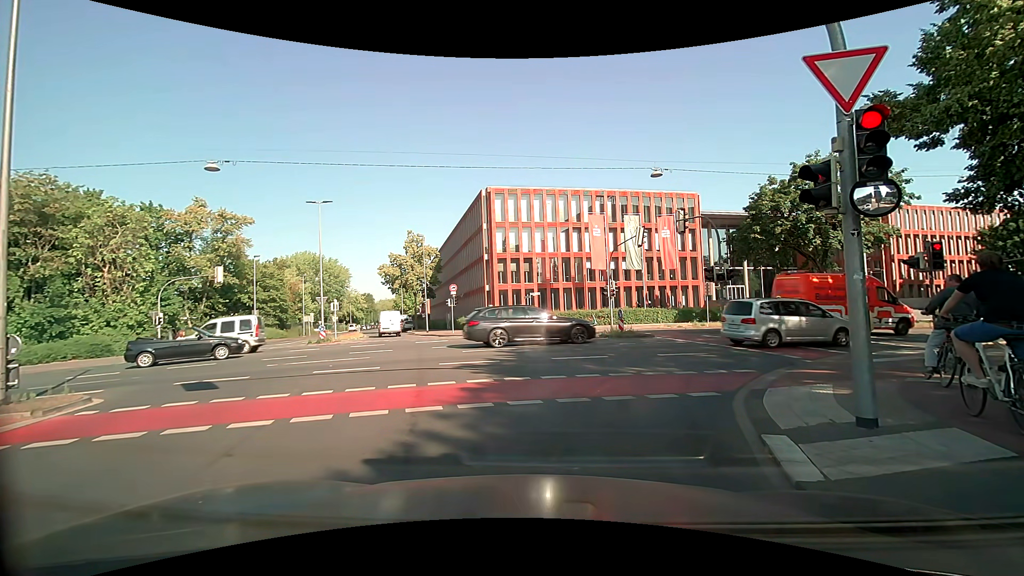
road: secondary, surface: asphalt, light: Day
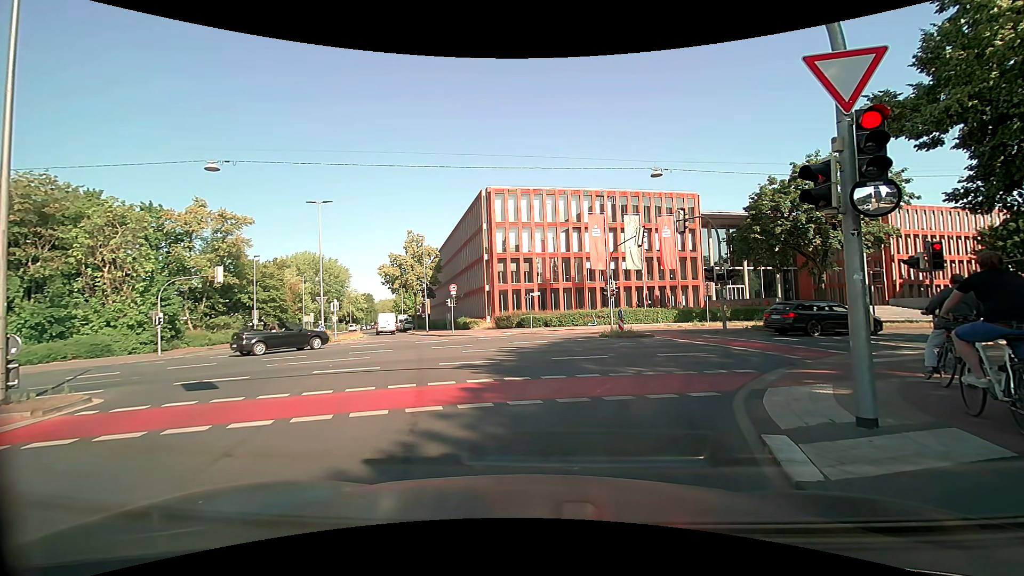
(0.0, 0.0) m; 0°
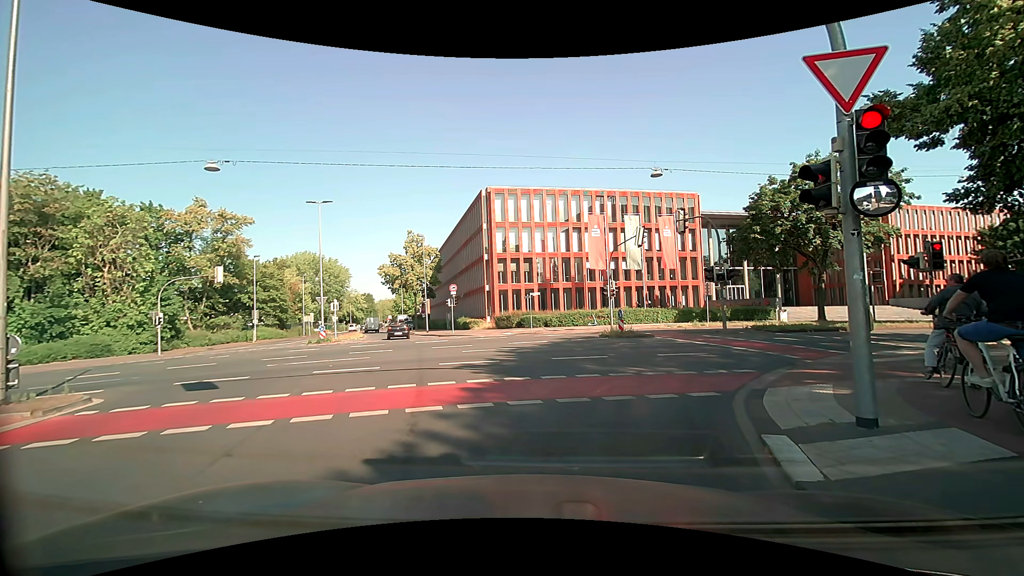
(0.0, 0.0) m; 0°
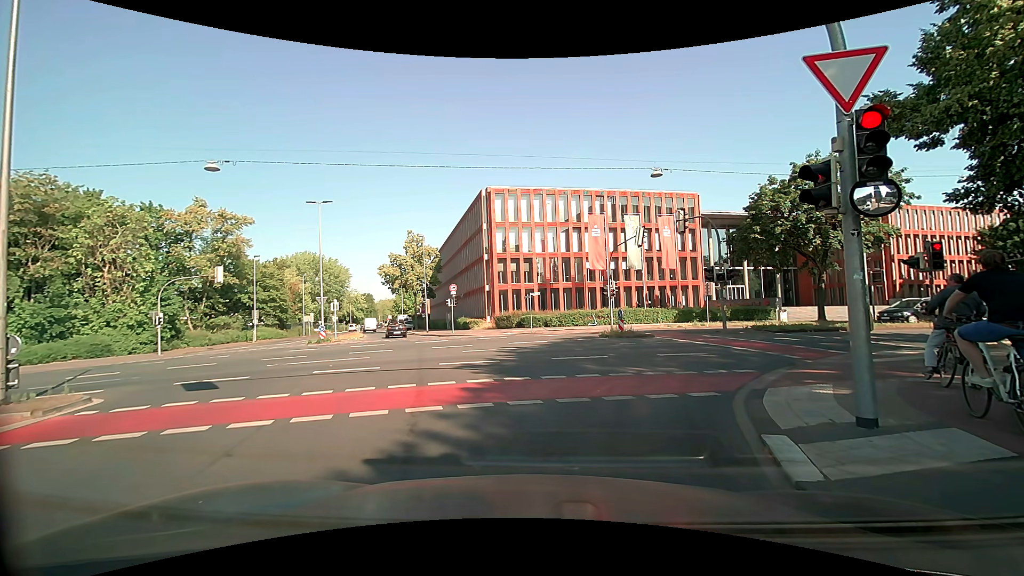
(0.0, 0.0) m; 0°
(-1, +10) (-4, +20) (-7, +29) (-10, +38) (-14, +48) (-17, +57) (-21, +67) (-25, +76) (-28, +85) (-32, +94) m
